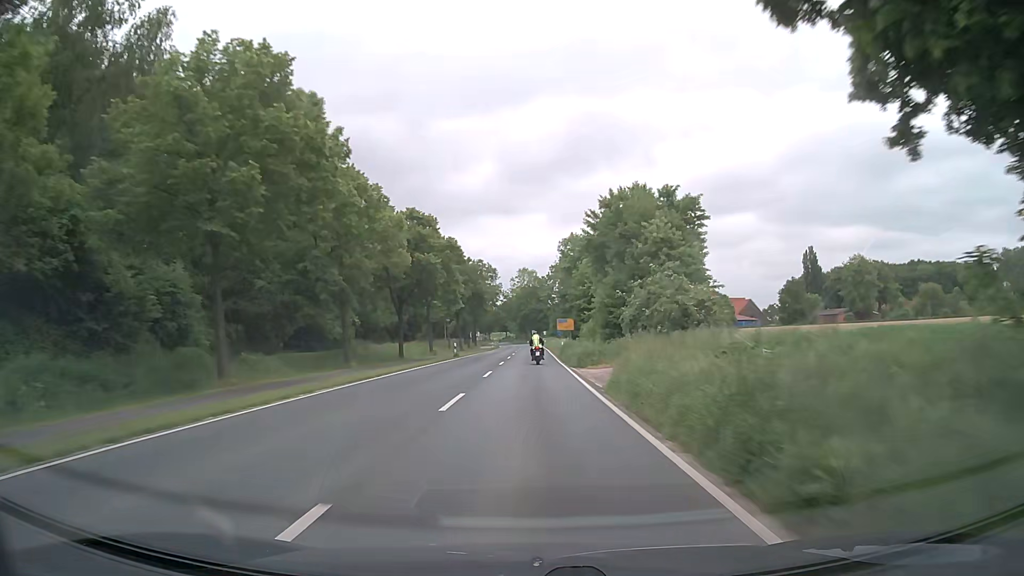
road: secondary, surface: asphalt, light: Day
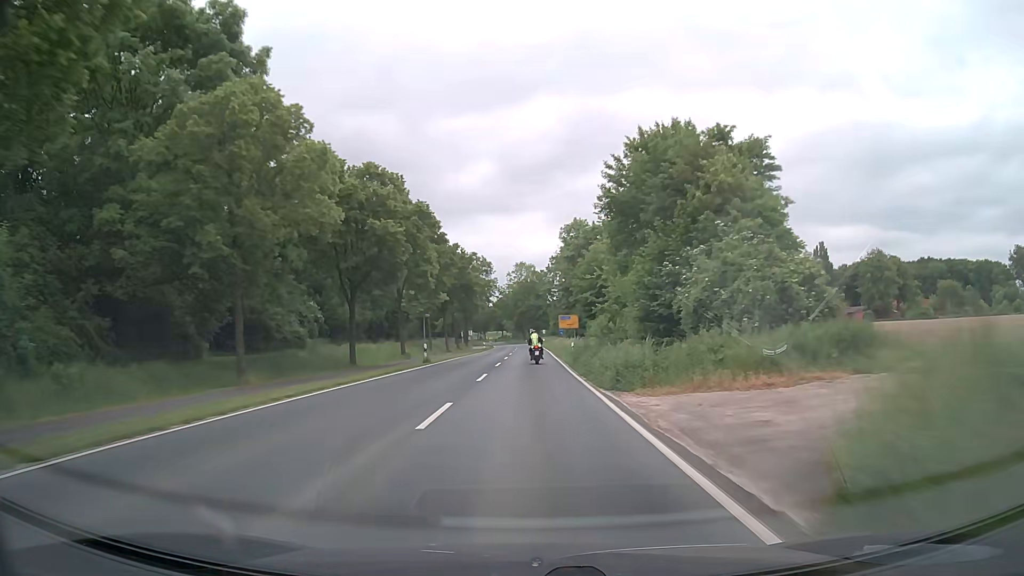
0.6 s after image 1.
(0.0, +13.6) m; 0°
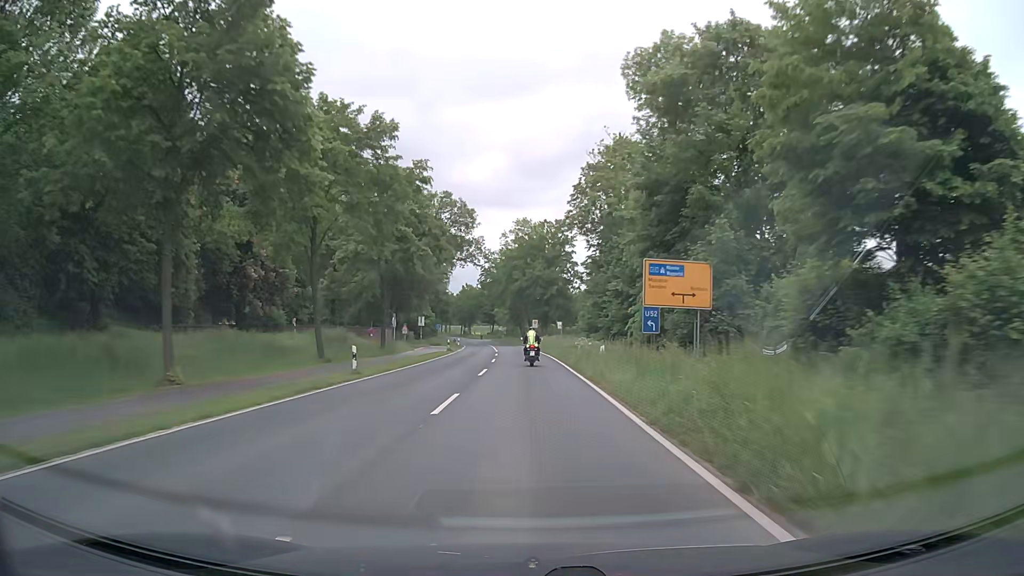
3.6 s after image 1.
(0.0, +64.6) m; 0°
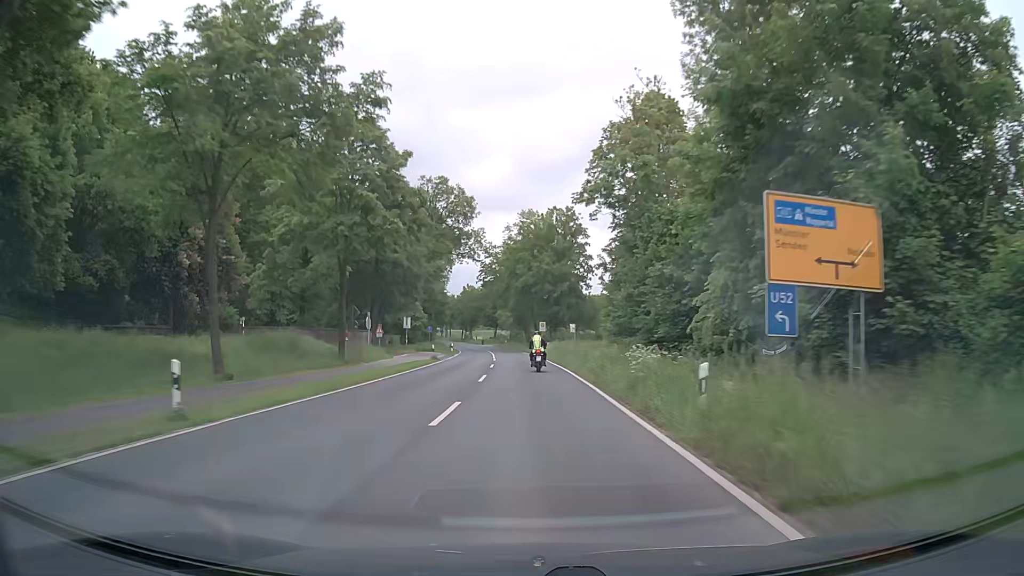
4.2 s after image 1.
(-0.1, +12.1) m; -1°
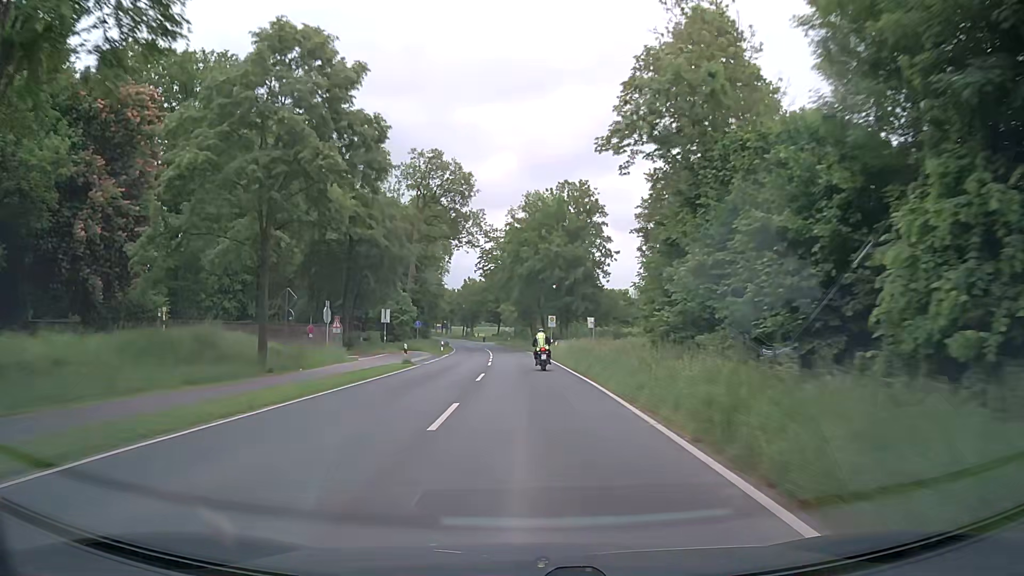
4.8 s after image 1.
(-0.1, +11.8) m; -1°
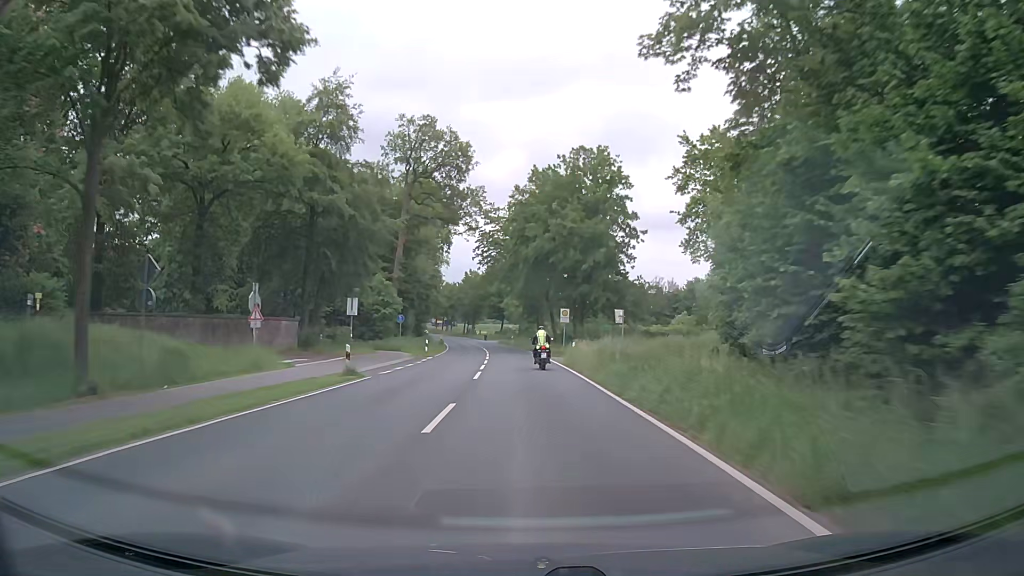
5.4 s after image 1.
(0.0, +11.4) m; 0°
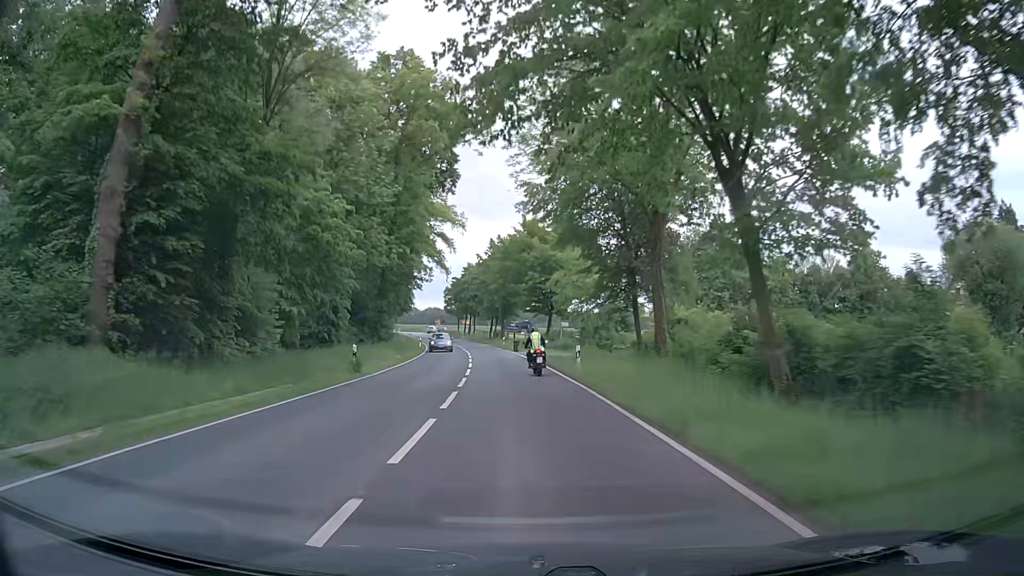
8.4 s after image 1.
(-2.0, +51.8) m; -5°
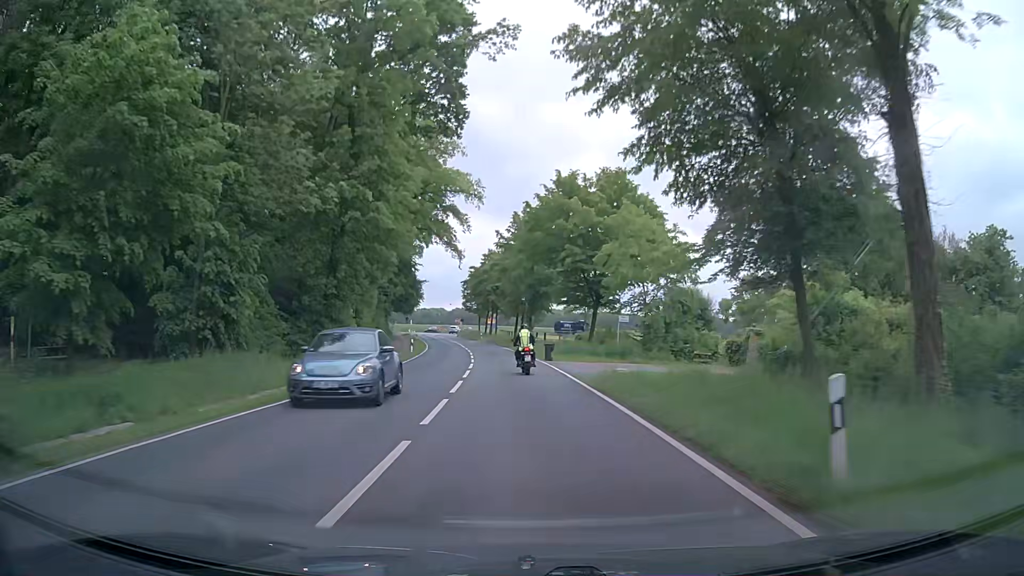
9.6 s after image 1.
(-0.3, +19.0) m; -2°
(0, +10) (-1, +20) (-1, +30) (-2, +40) (-3, +50) (-4, +60) (-6, +70) (-8, +79) (-10, +89) (-12, +99) m
